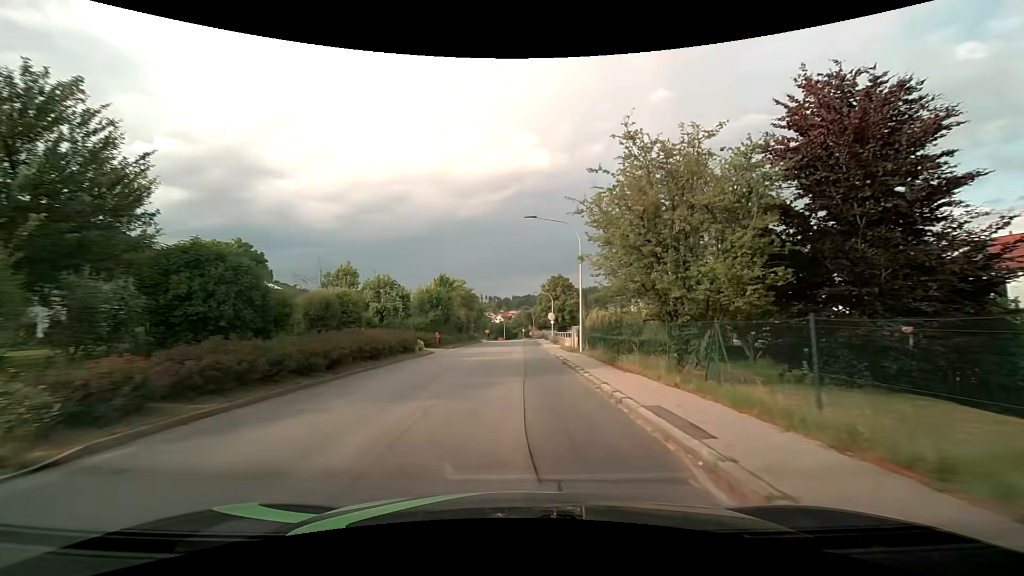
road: tertiary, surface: asphalt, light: Day
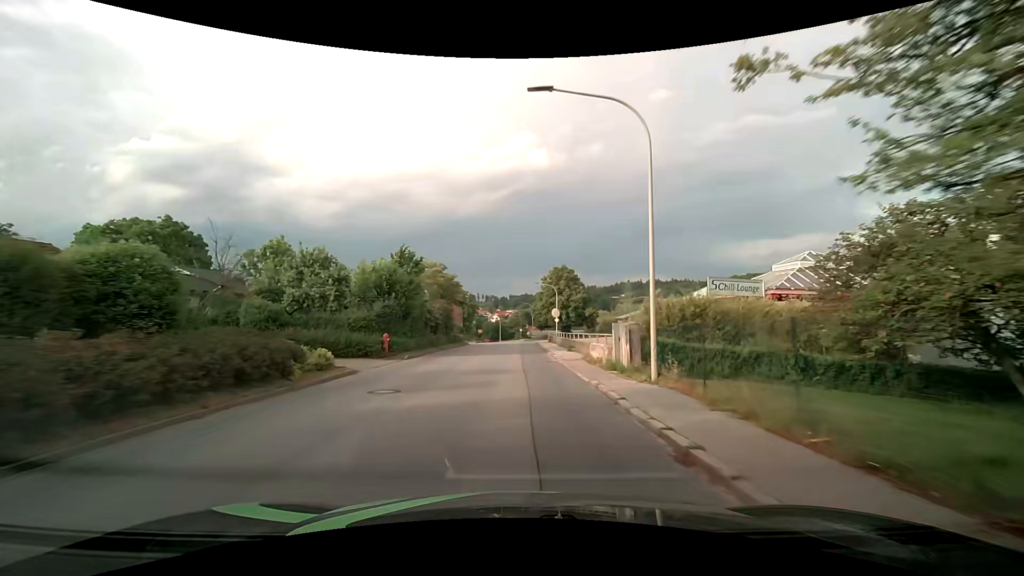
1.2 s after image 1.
(+0.1, +14.3) m; 0°
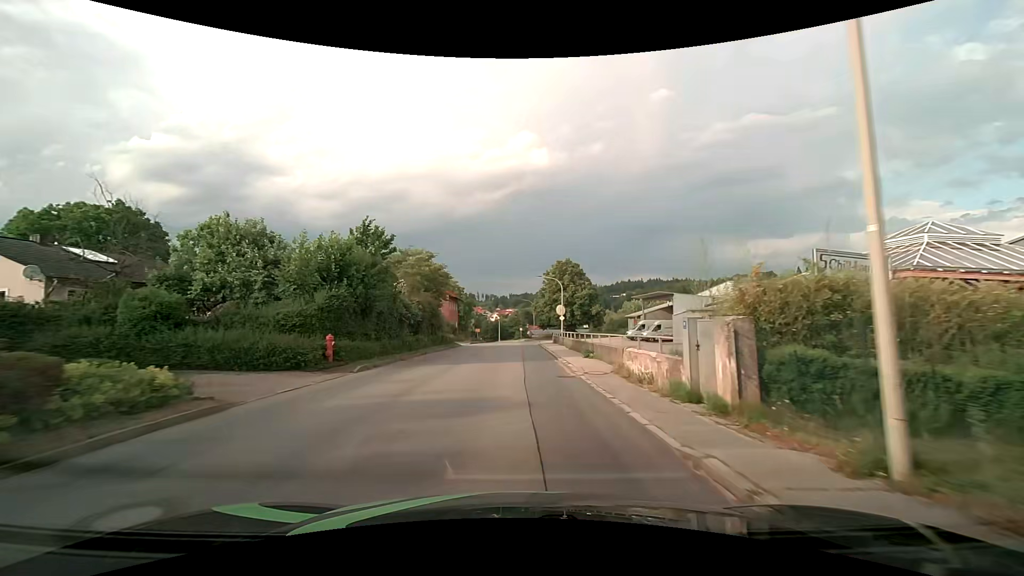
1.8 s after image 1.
(0.0, +7.3) m; 0°
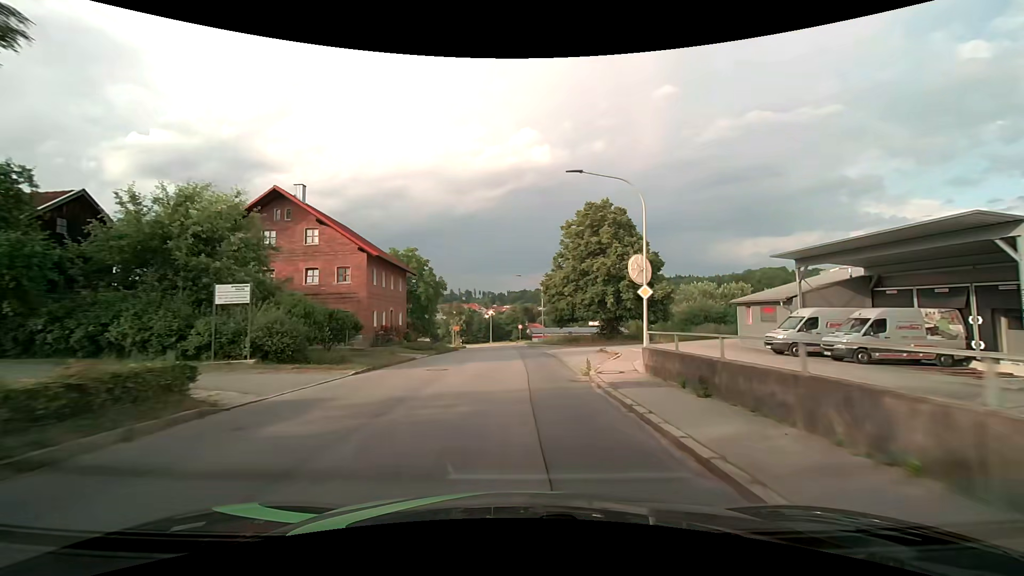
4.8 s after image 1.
(0.0, +36.4) m; 0°
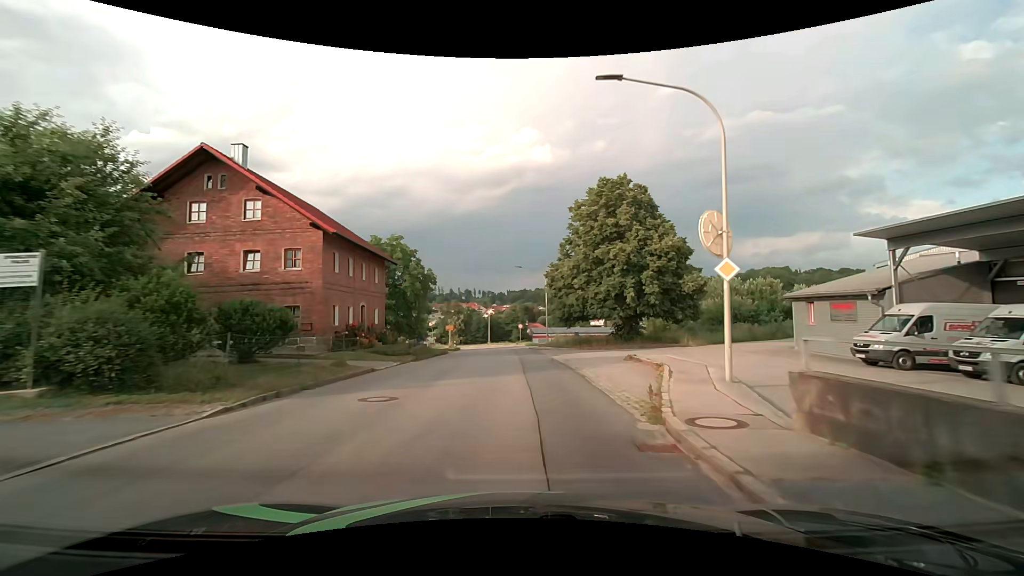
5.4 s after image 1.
(0.0, +7.2) m; 0°
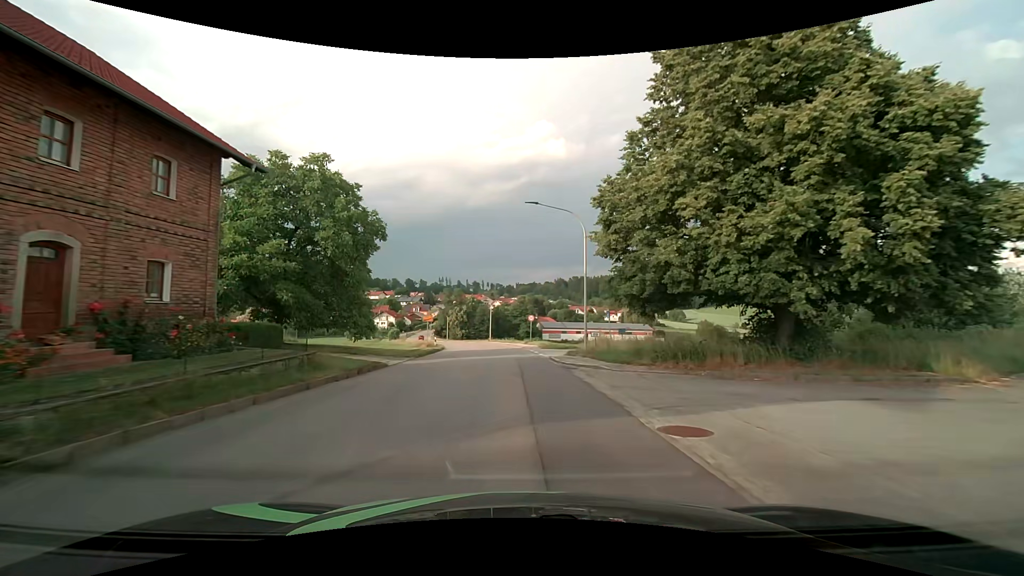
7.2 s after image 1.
(-0.1, +21.8) m; -1°
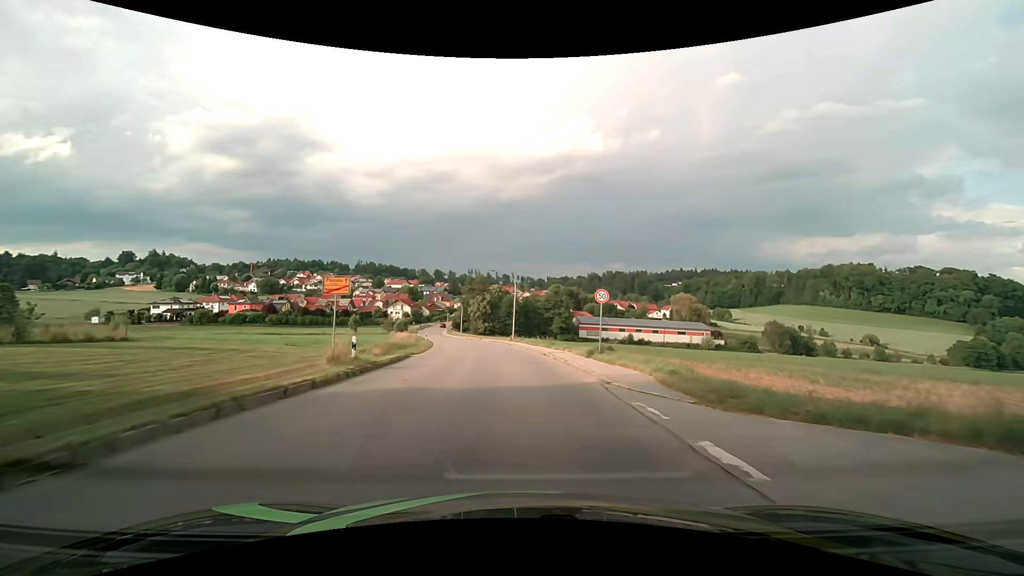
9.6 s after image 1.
(-0.9, +29.6) m; -4°
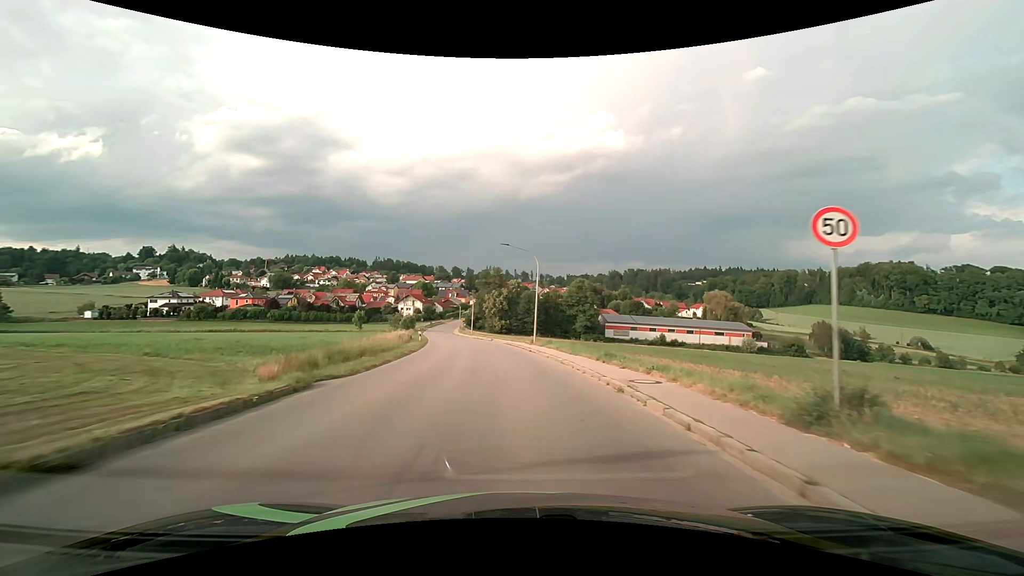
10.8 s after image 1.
(-0.2, +15.1) m; -2°
(0, +10) (0, +20) (-1, +30) (-2, +40) (-4, +50) (-6, +60) (-7, +69) (-9, +79) (-11, +89) (-13, +99) m
